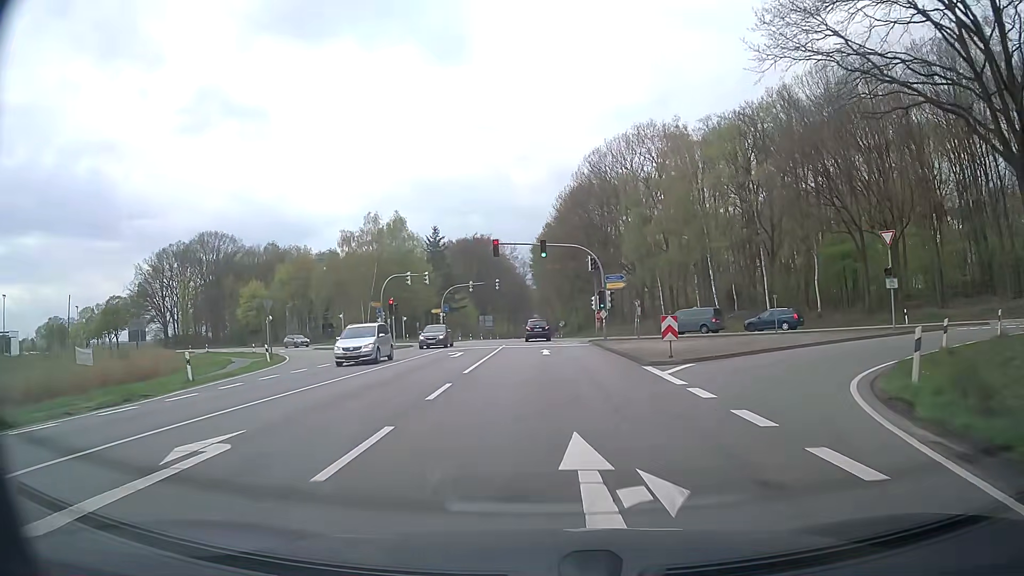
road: primary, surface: asphalt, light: Day
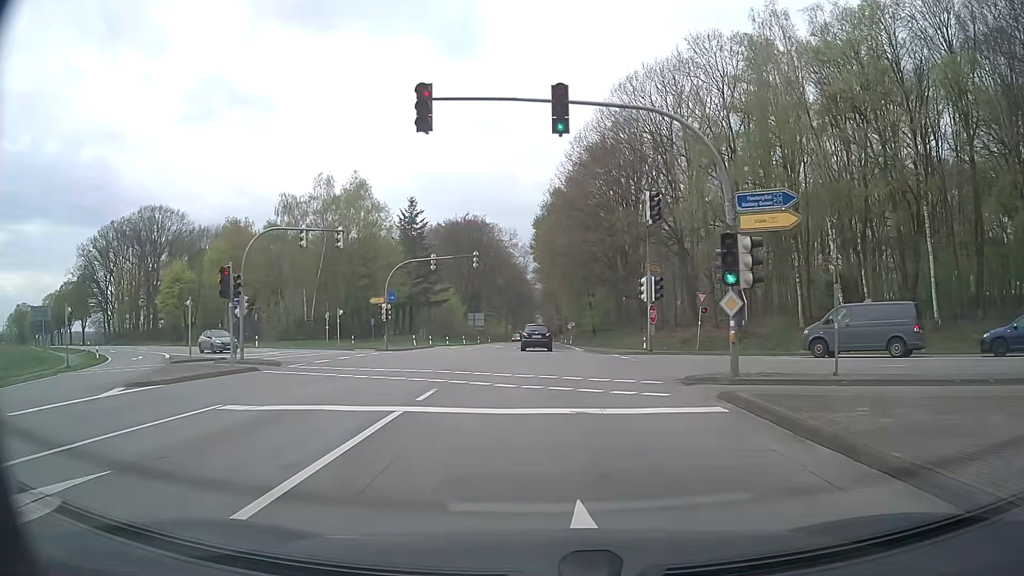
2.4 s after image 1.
(-0.4, +28.1) m; -1°
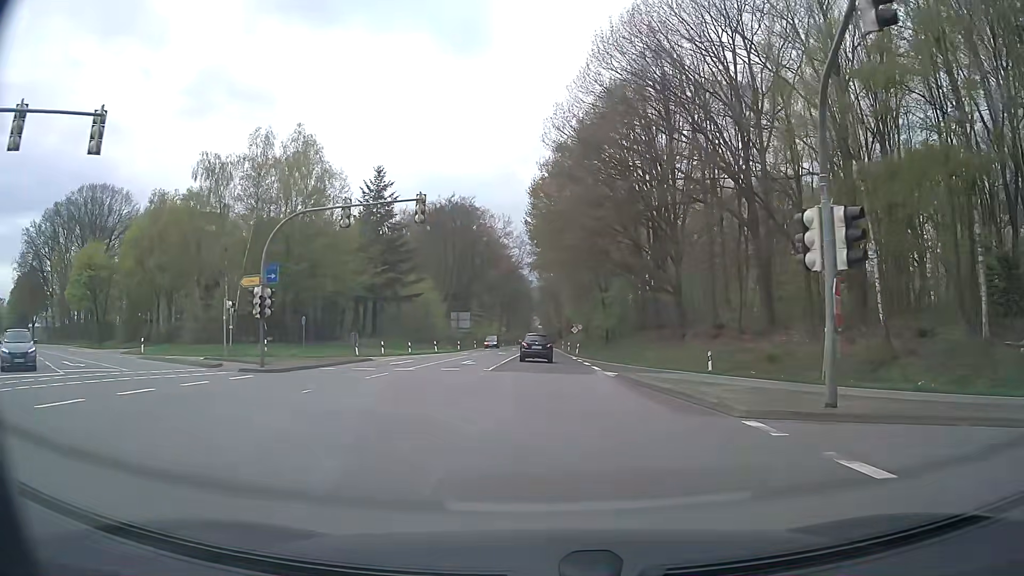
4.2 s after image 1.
(+0.1, +20.8) m; 0°
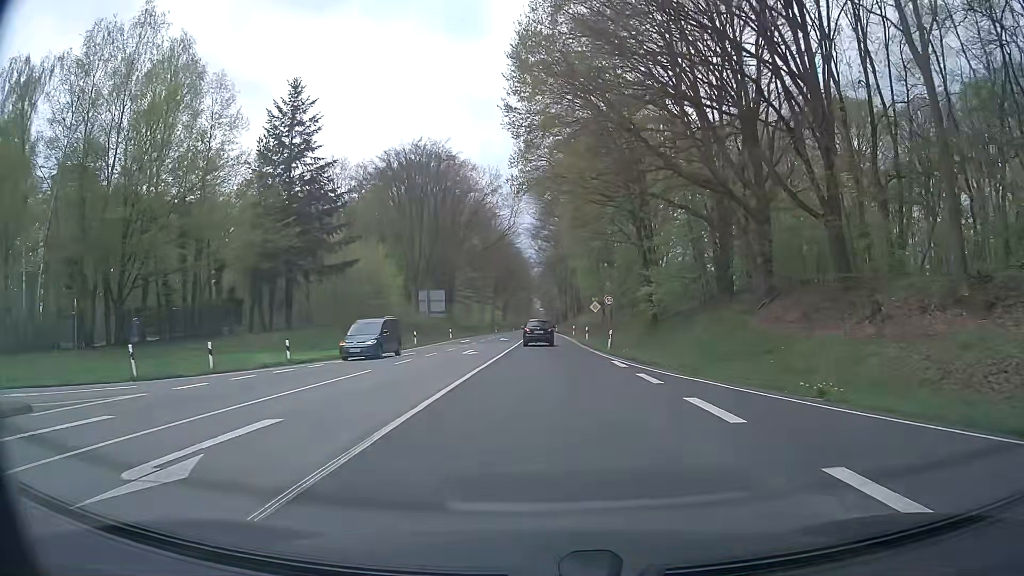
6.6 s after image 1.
(+0.1, +28.1) m; 0°
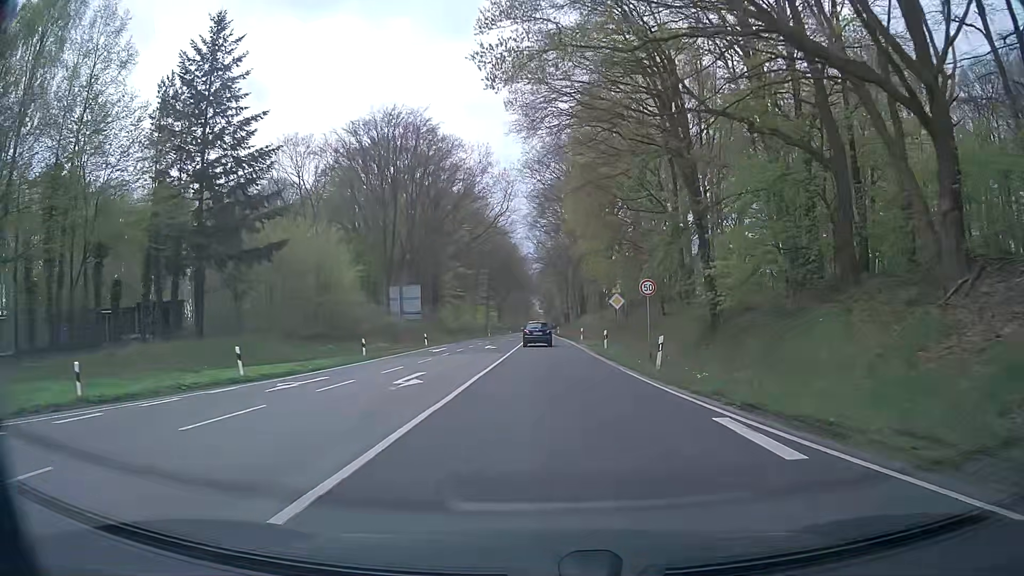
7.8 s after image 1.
(0.0, +14.7) m; 0°
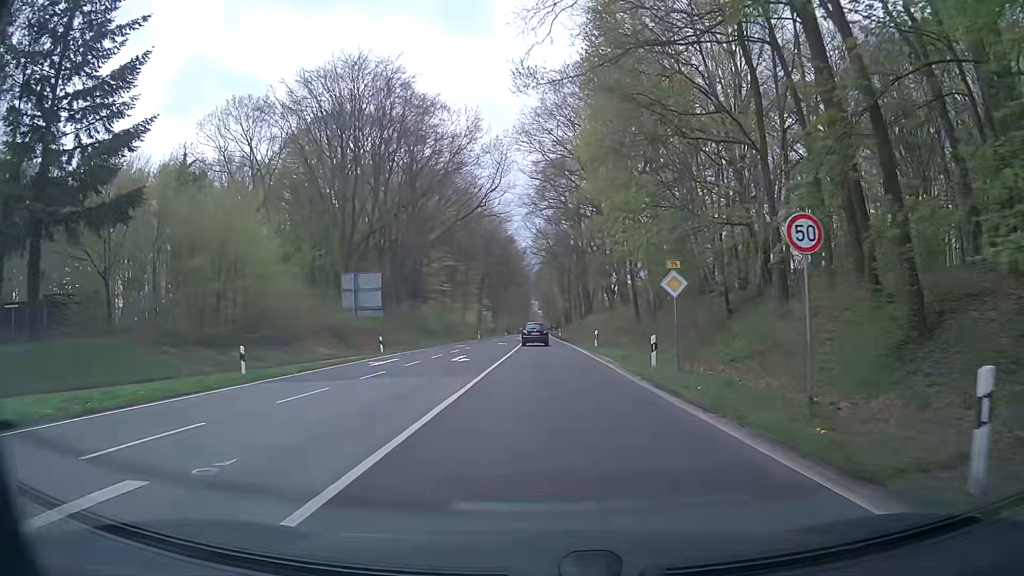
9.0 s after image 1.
(0.0, +15.2) m; +1°
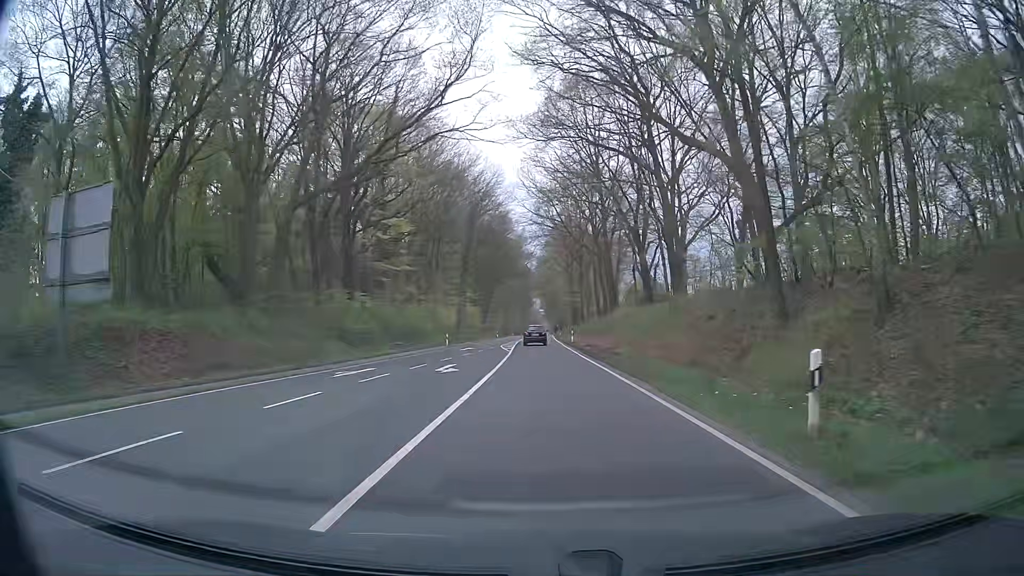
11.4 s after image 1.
(-0.6, +31.7) m; -1°
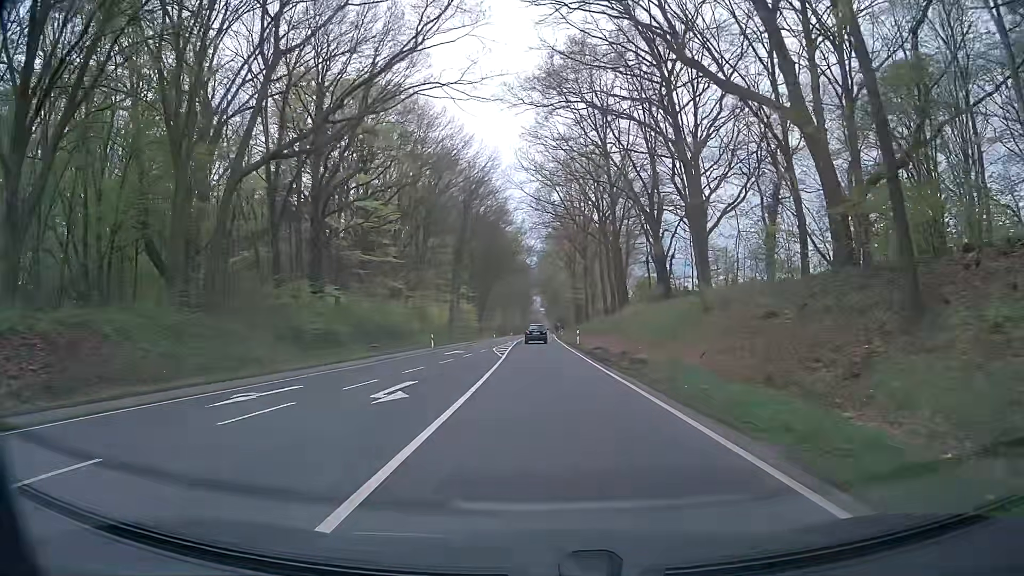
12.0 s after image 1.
(-0.1, +8.2) m; -1°
(0, +10) (0, +20) (0, +30) (0, +40) (0, +50) (0, +60) (0, +70) (0, +80) (+1, +90) (+1, +100) m
